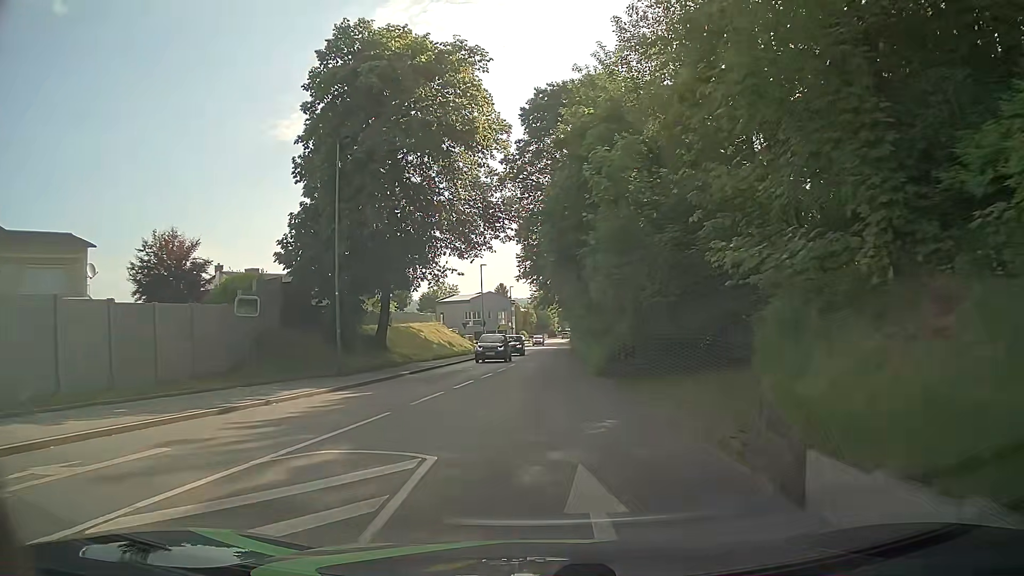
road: tertiary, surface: asphalt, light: Day
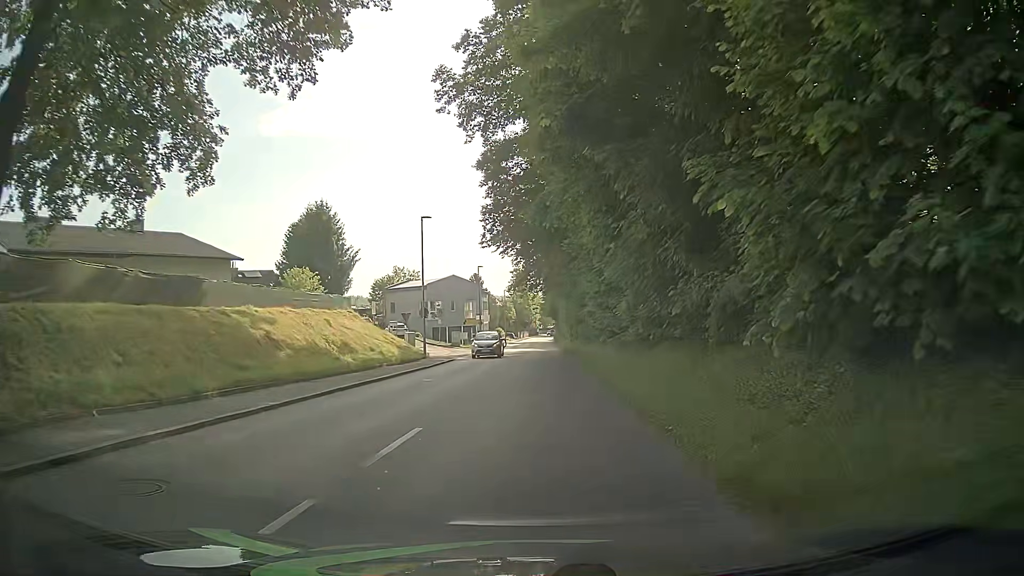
(+0.3, +24.2) m; +2°
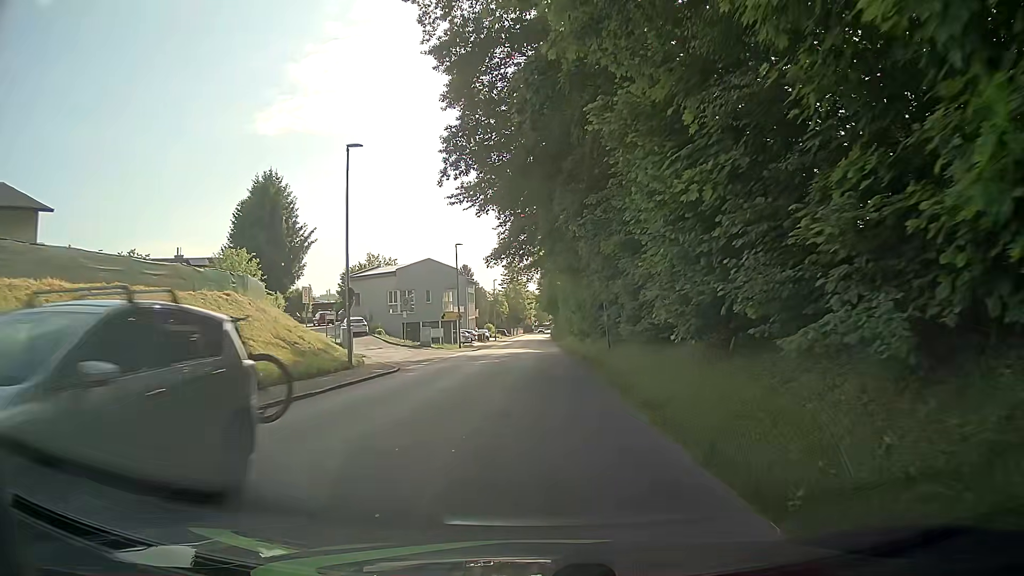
(0.0, +14.6) m; -1°
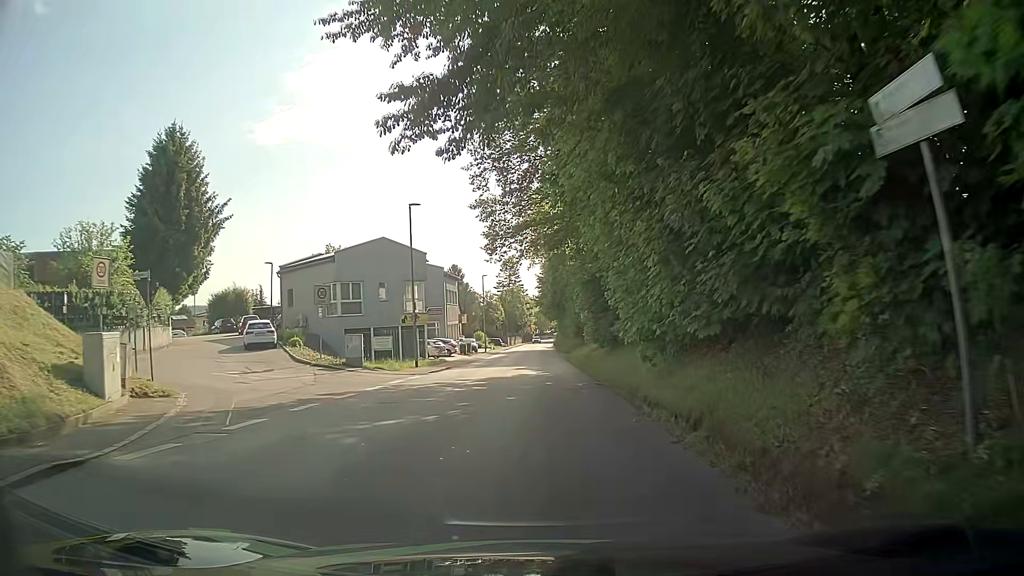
(0.0, +19.3) m; +1°
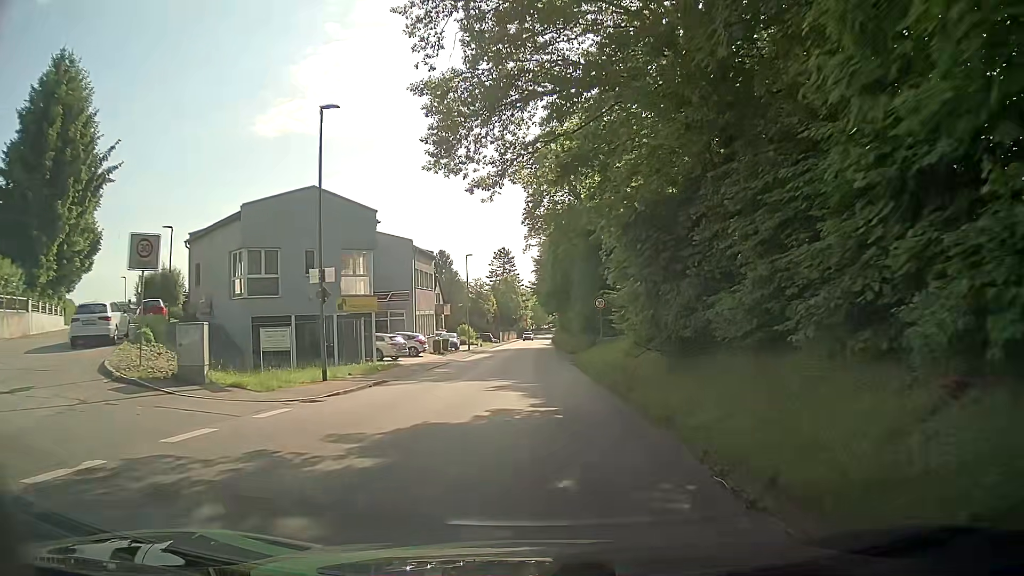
(0.0, +14.3) m; 0°
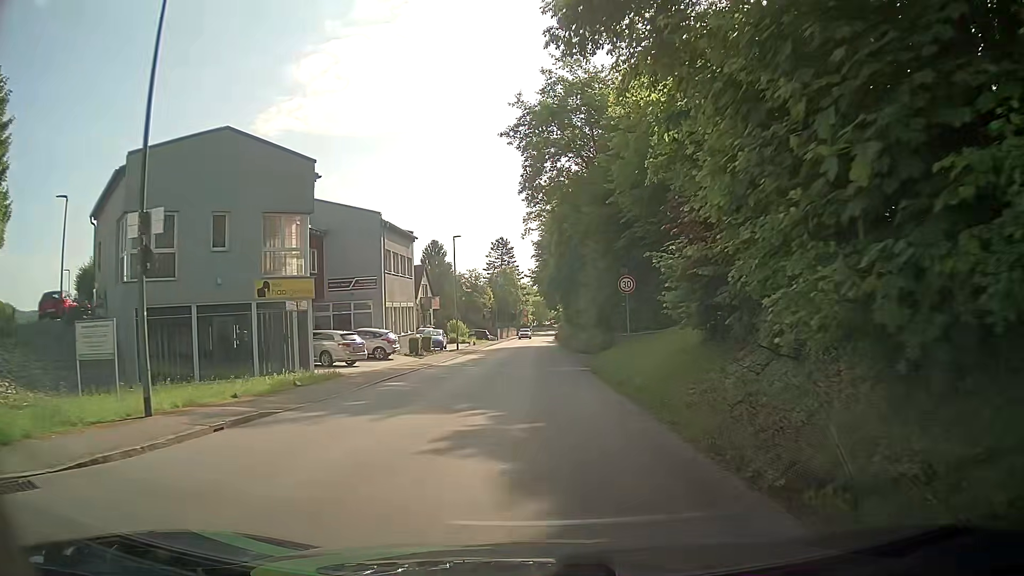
(-0.1, +9.6) m; -1°
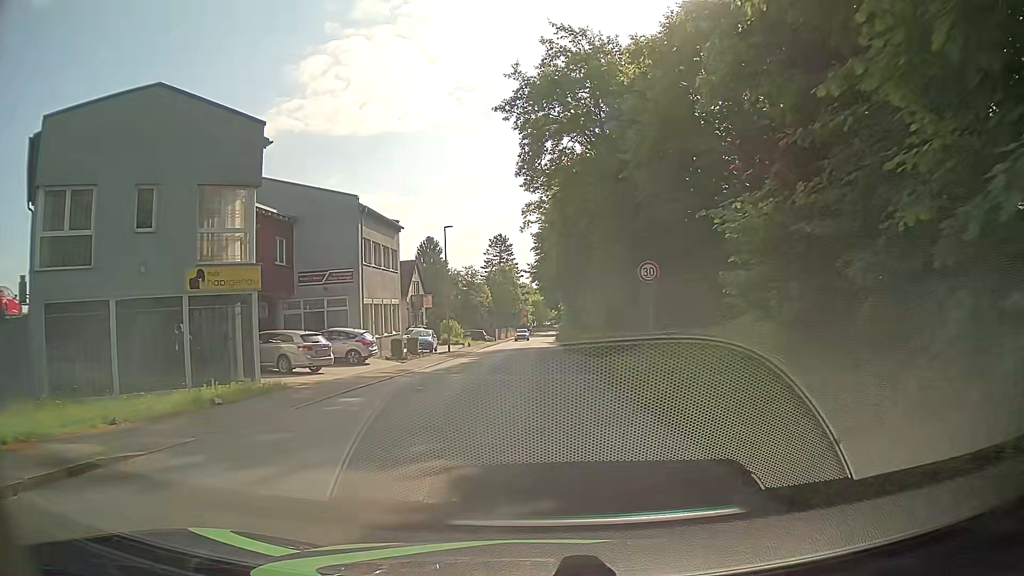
(0.0, +4.8) m; +2°
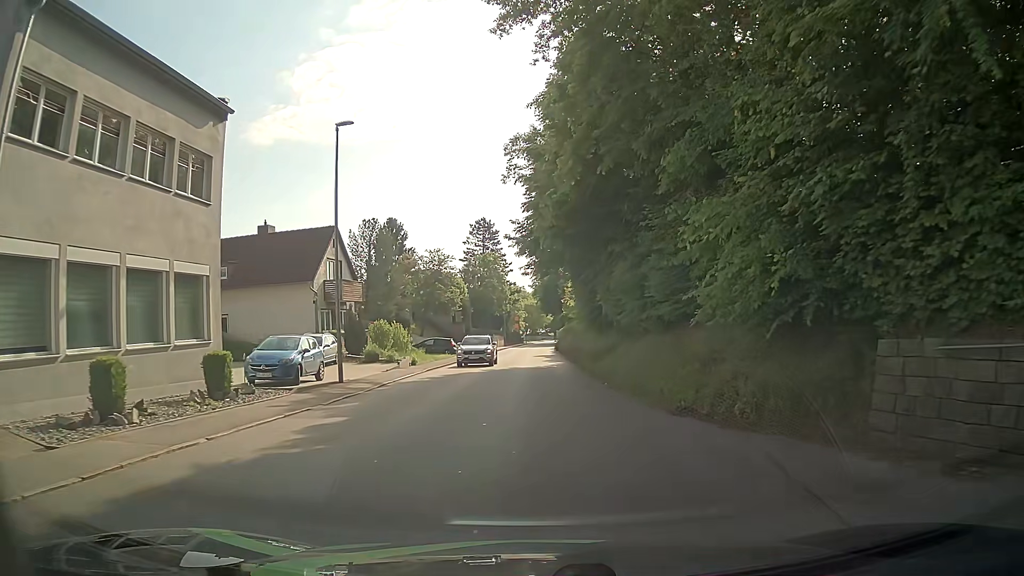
(-0.4, +24.0) m; -1°
(0, +10) (0, +20) (0, +30) (0, +40) (0, +50) (0, +60) (+1, +70) (+1, +80) (+1, +90) (+2, +100) m
